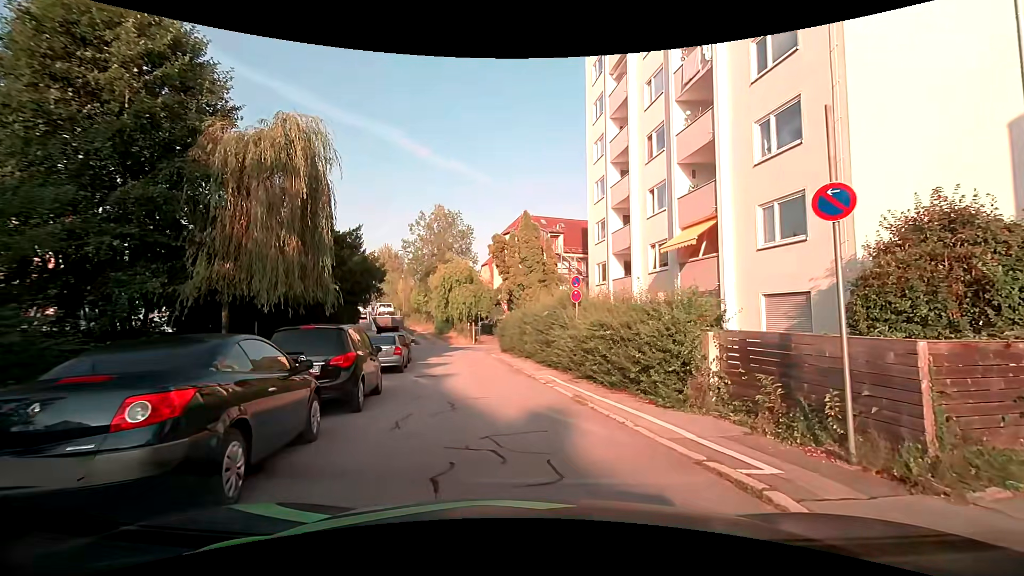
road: residential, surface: asphalt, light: Day
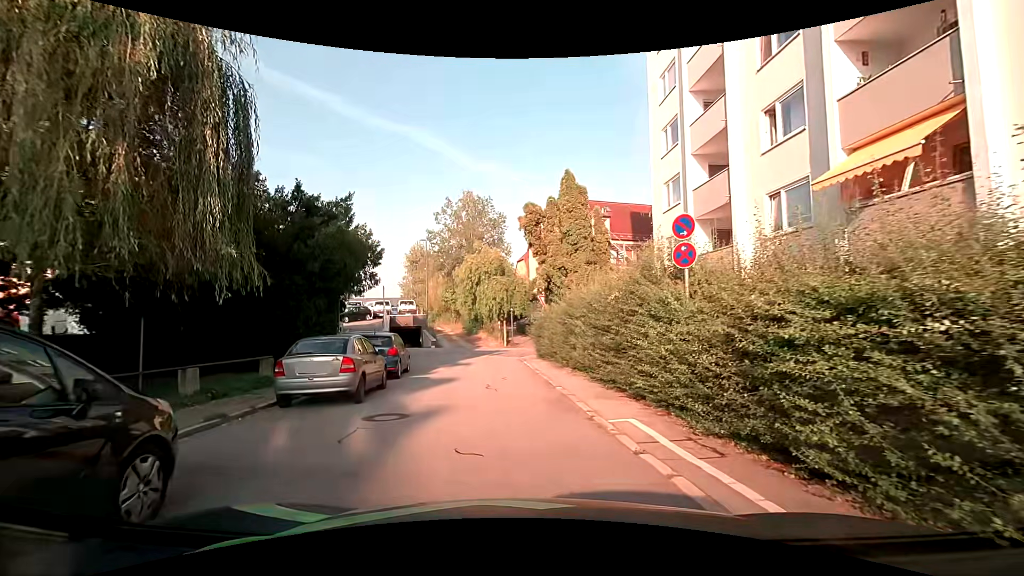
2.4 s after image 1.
(-0.2, +8.1) m; -5°
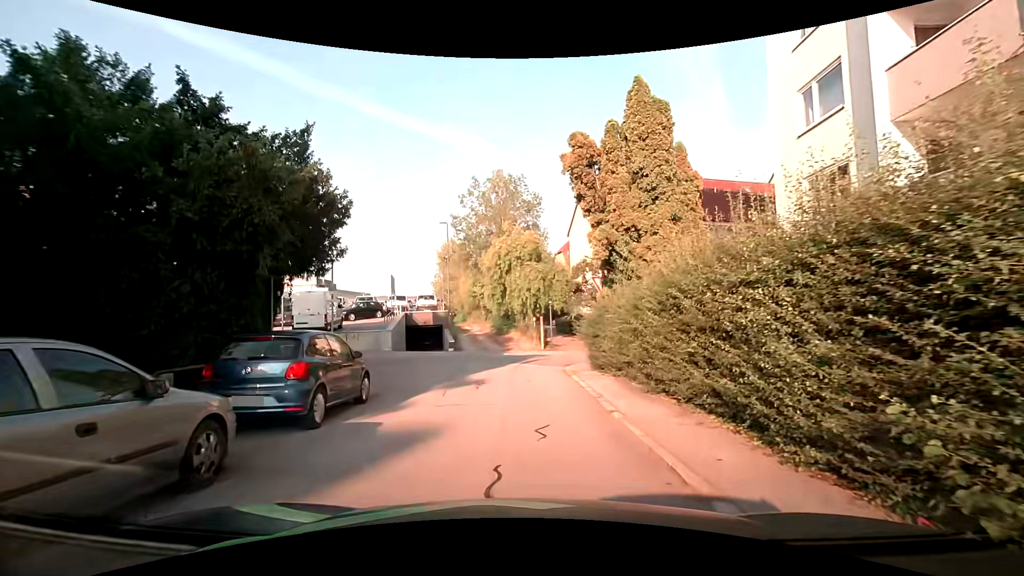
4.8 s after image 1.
(-0.2, +8.5) m; -2°
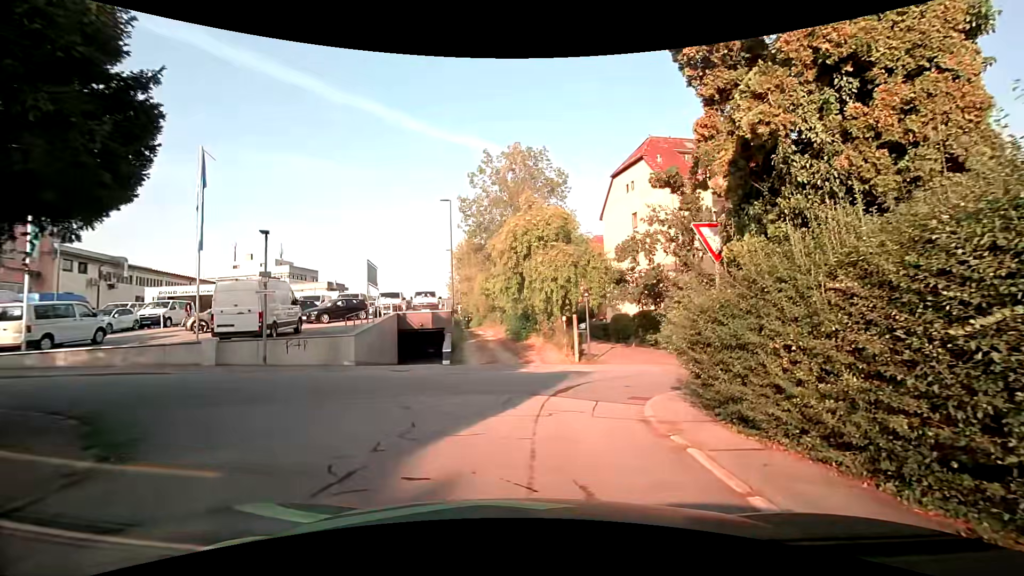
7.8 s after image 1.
(-0.4, +9.0) m; -2°
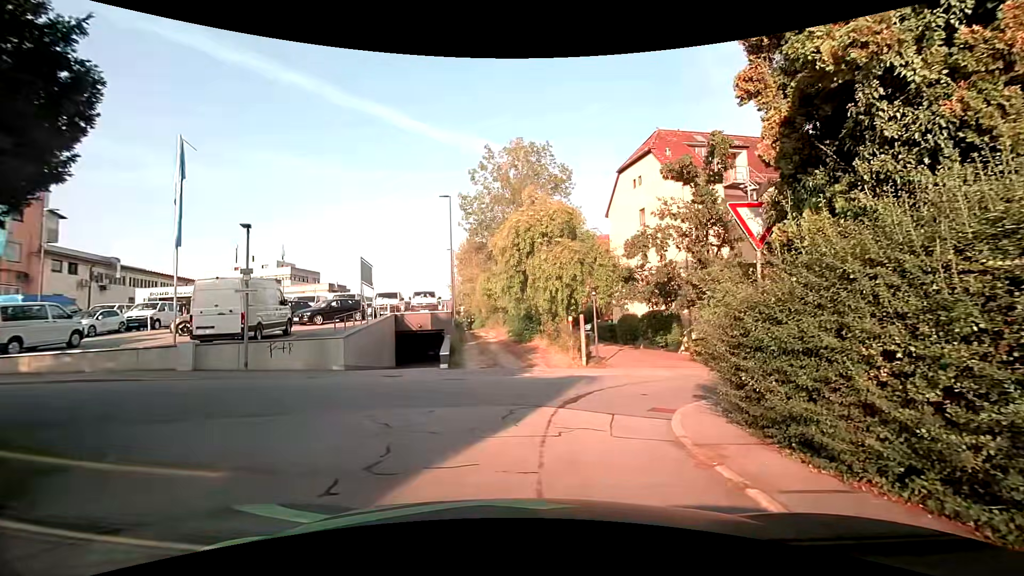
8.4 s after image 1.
(0.0, +1.4) m; -2°
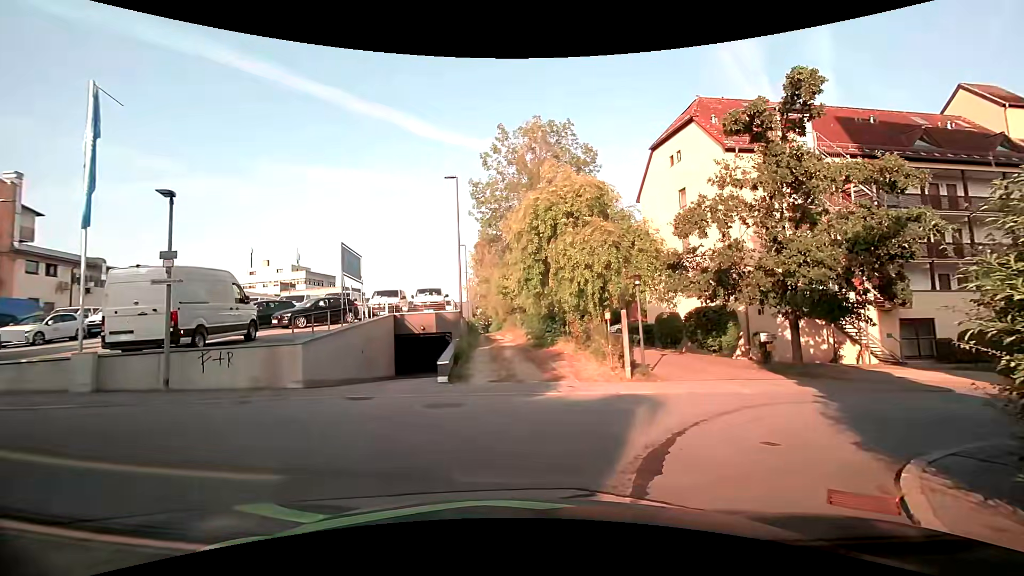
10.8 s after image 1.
(0.0, +4.7) m; -1°
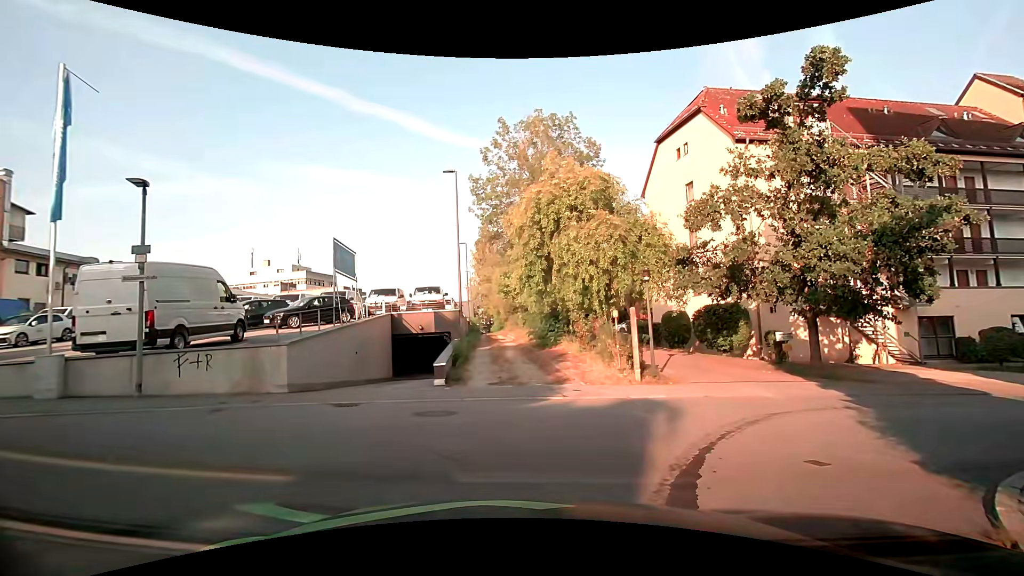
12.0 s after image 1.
(0.0, +0.8) m; 0°
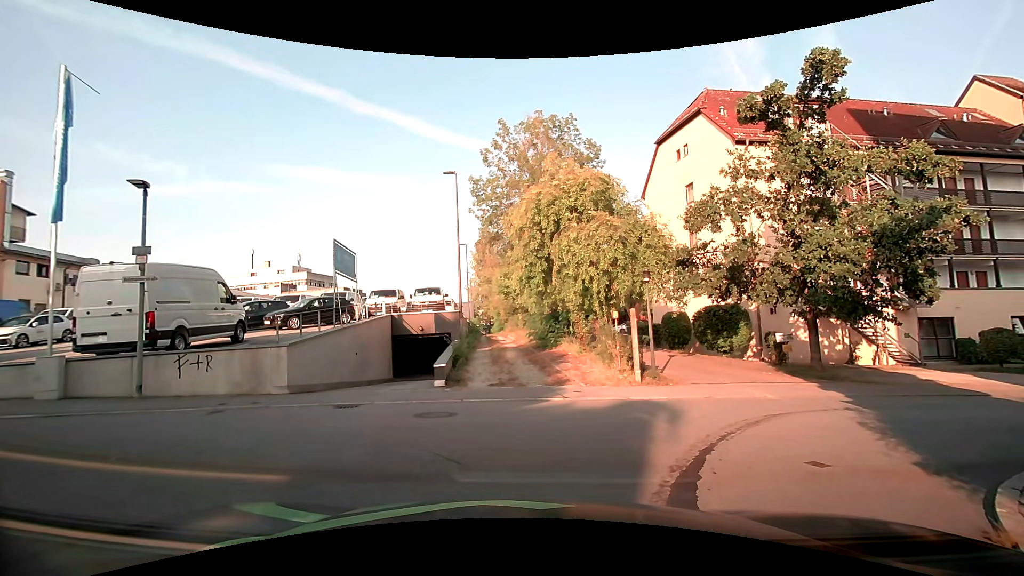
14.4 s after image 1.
(0.0, +0.1) m; 0°
